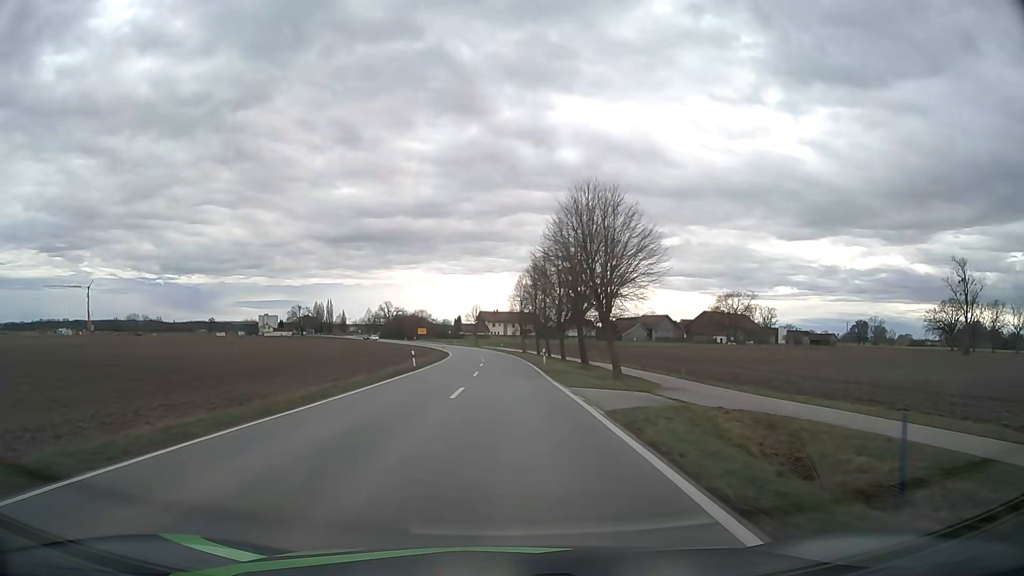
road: tertiary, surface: asphalt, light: Day
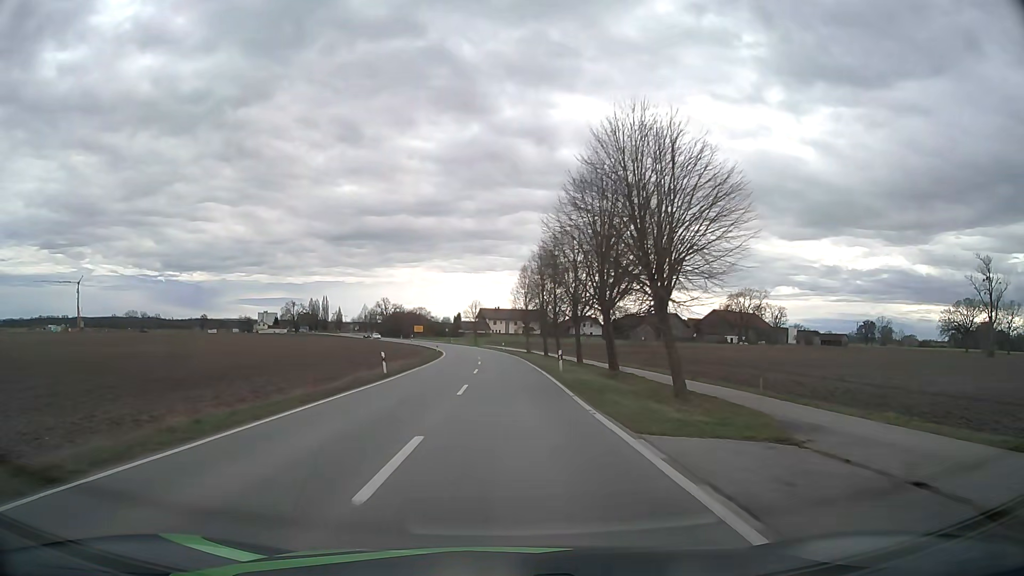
(0.0, +10.8) m; 0°
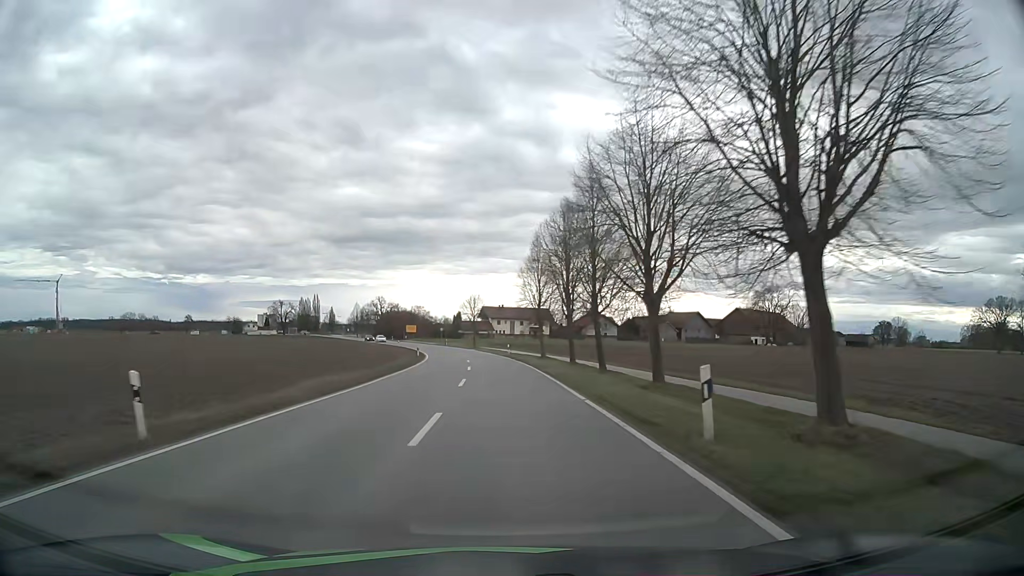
(0.0, +21.6) m; 0°
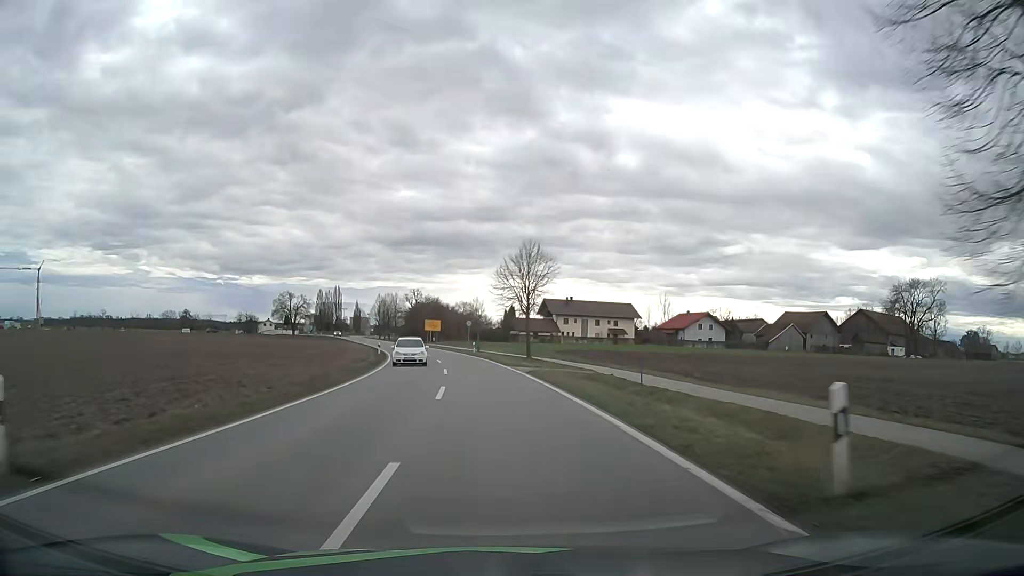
(-1.9, +53.7) m; -5°
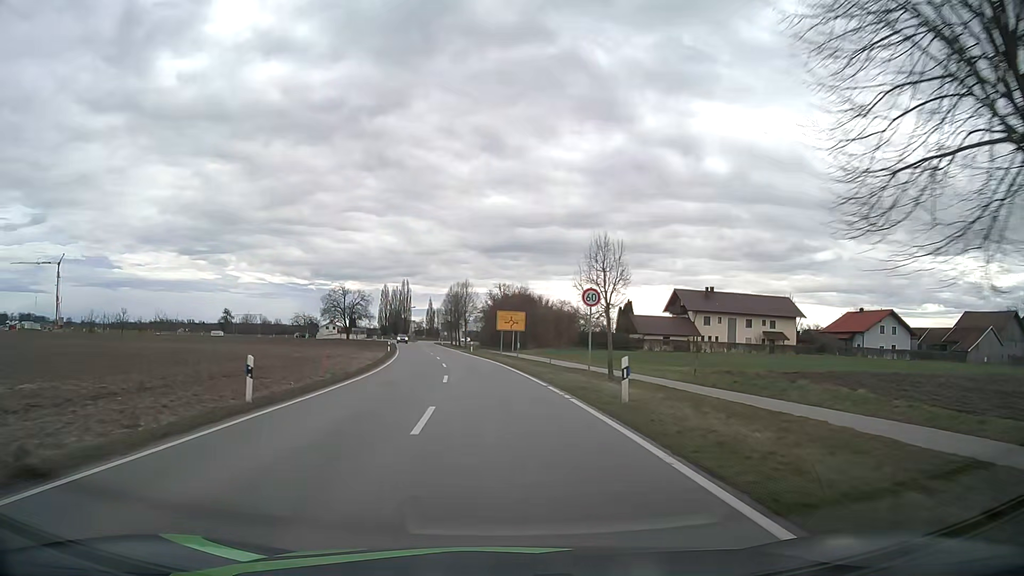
(-2.8, +41.8) m; -8°
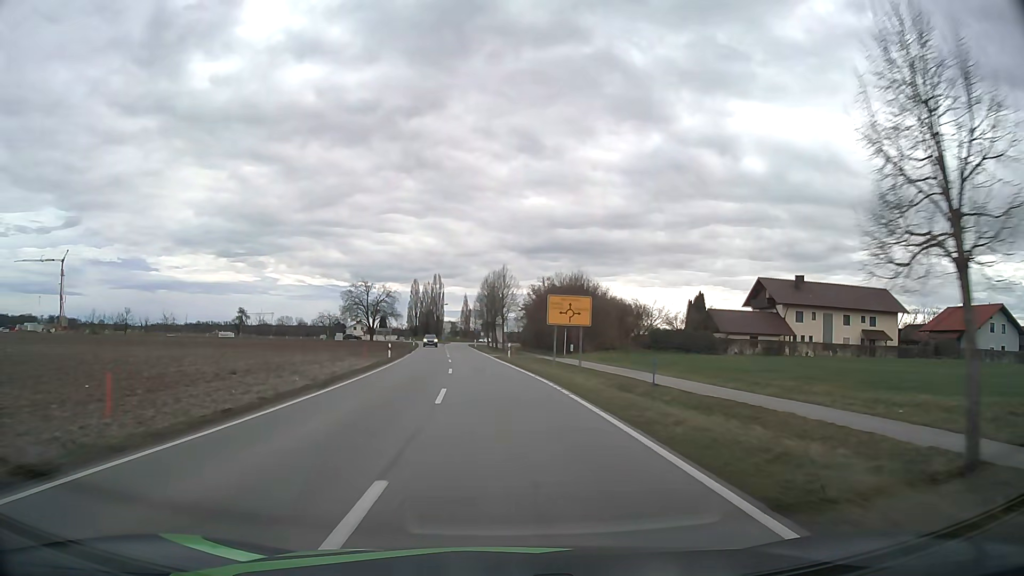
(-0.6, +19.6) m; -3°
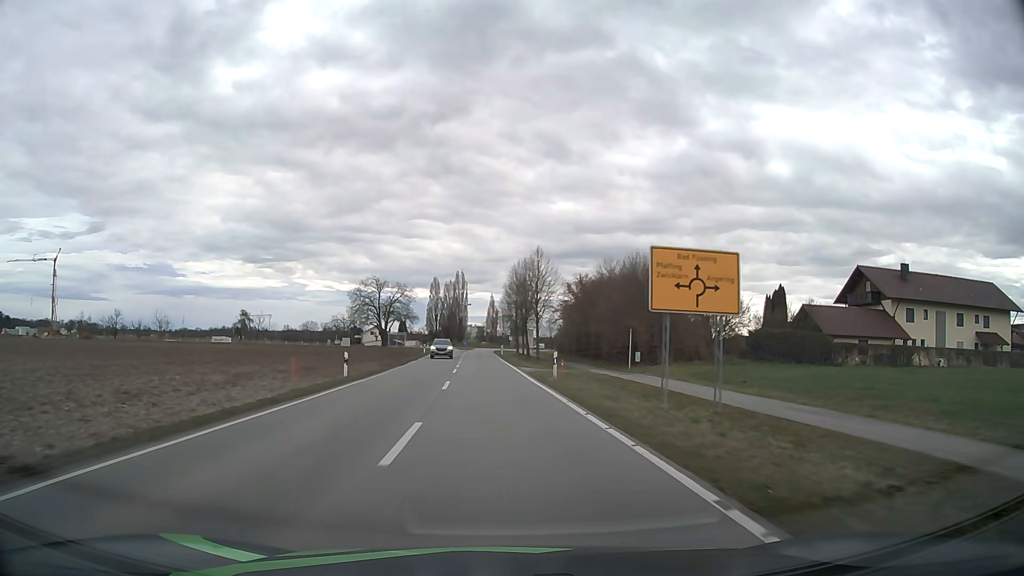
(-0.4, +19.1) m; -2°
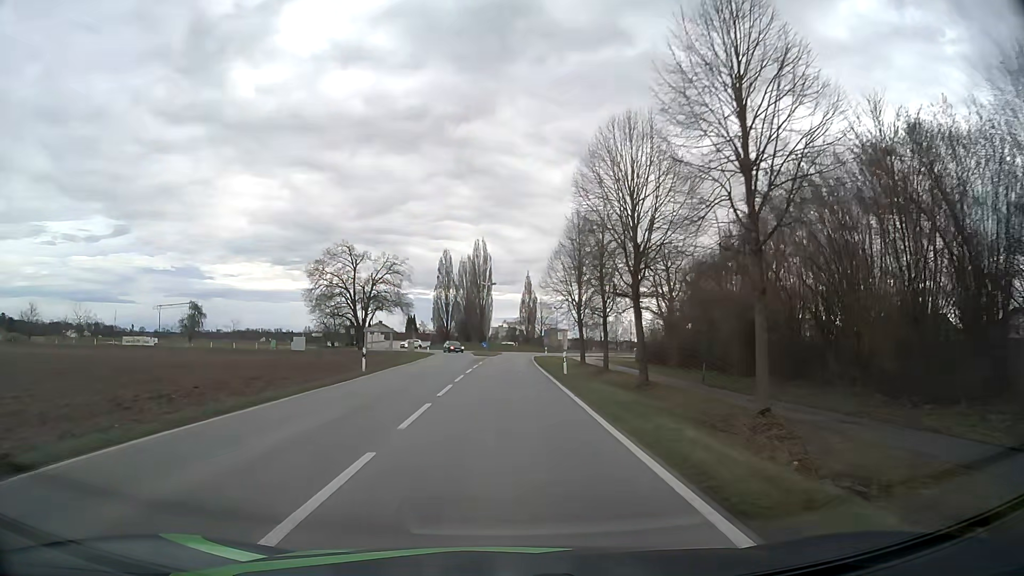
(-1.5, +46.4) m; -3°
(0, +10) (0, +20) (0, +30) (0, +40) (0, +50) (0, +60) (+1, +70) (+2, +80) (+6, +89) (+11, +98) m
